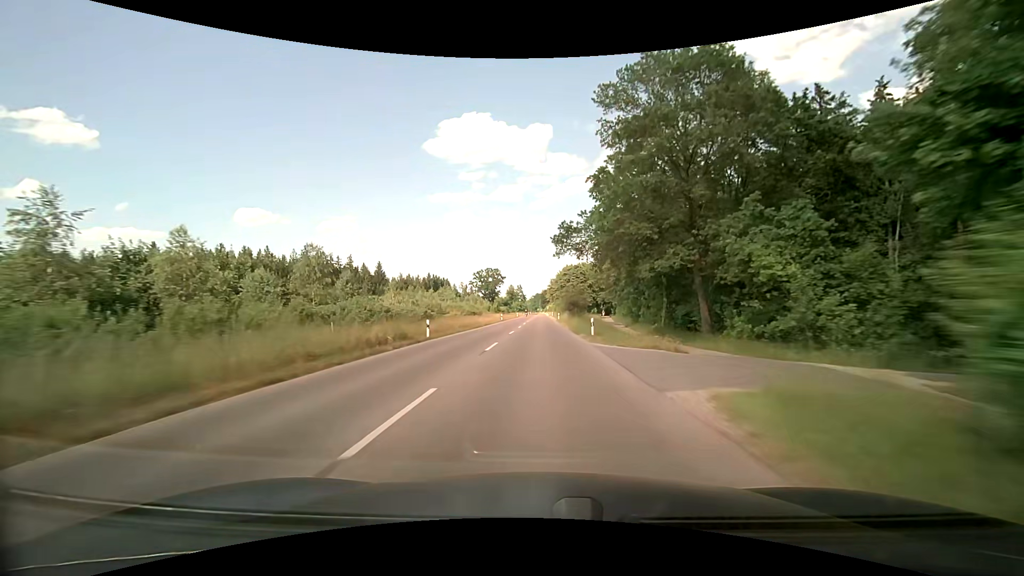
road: tertiary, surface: asphalt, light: Day
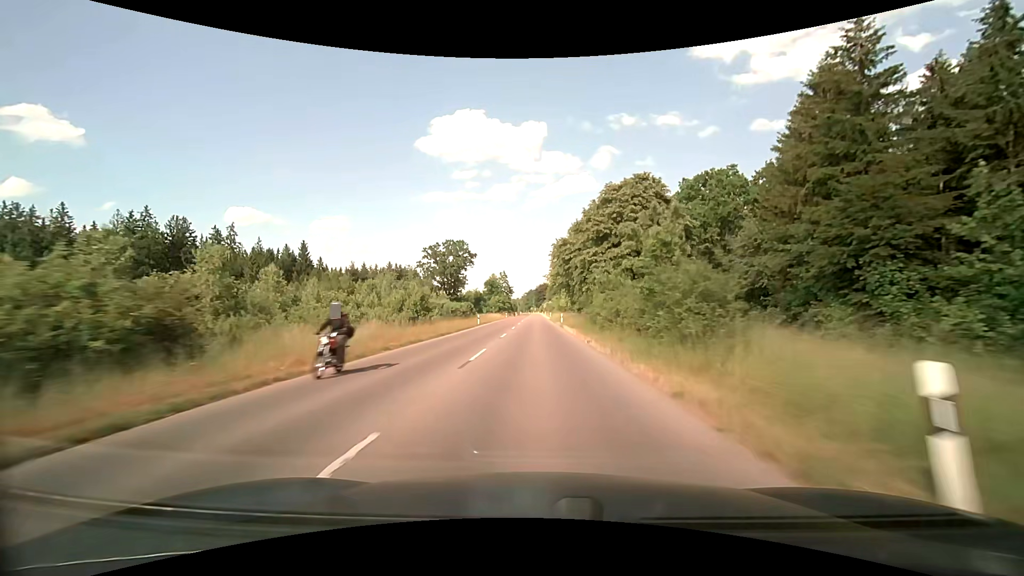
(+0.3, +74.5) m; 0°
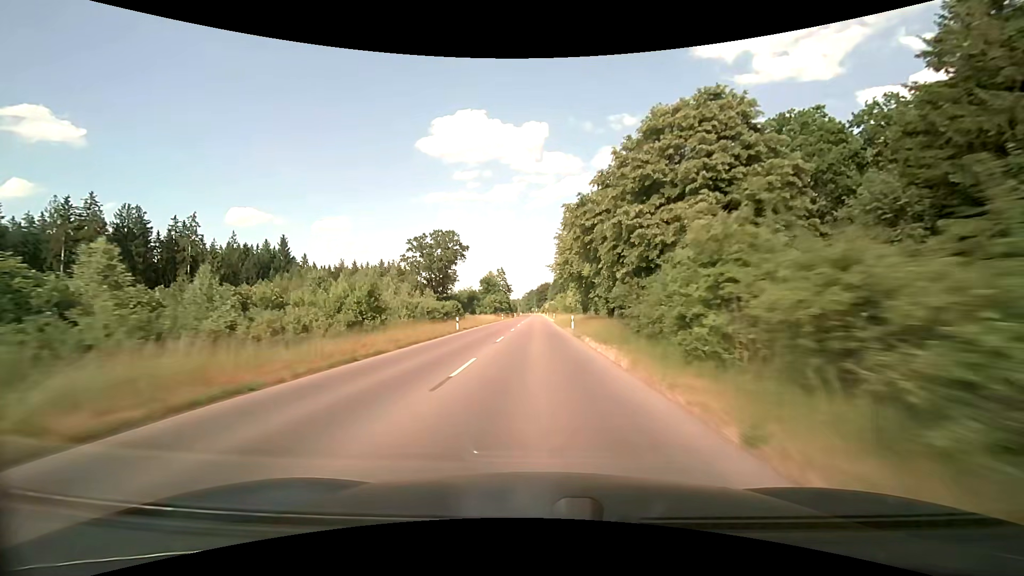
(0.0, +14.9) m; 0°
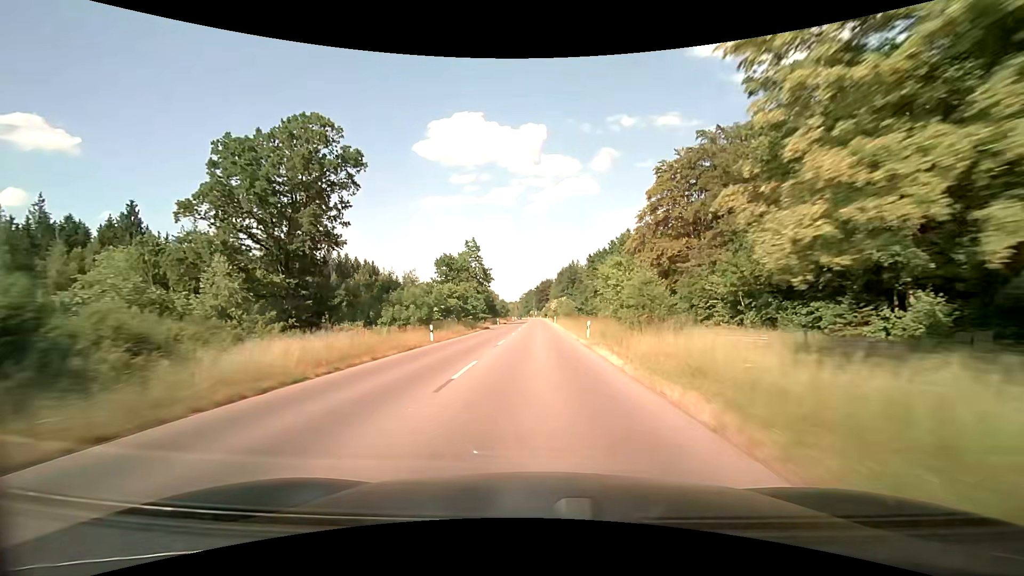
(-0.2, +59.8) m; 0°
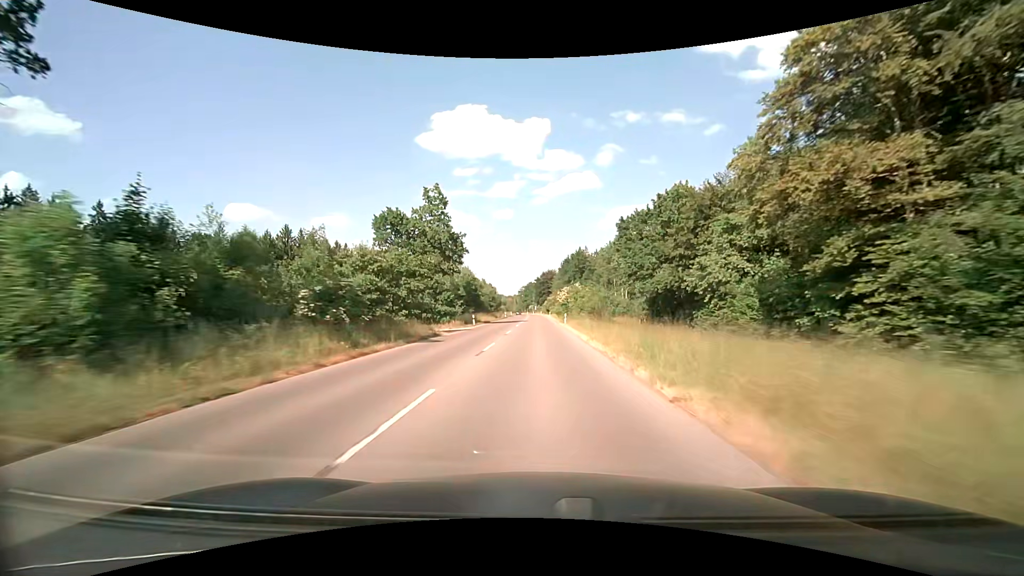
(+0.2, +29.8) m; 0°
(0, +10) (0, +20) (0, +30) (0, +40) (0, +50) (0, +60) (0, +70) (0, +80) (0, +90) (0, +100) m
